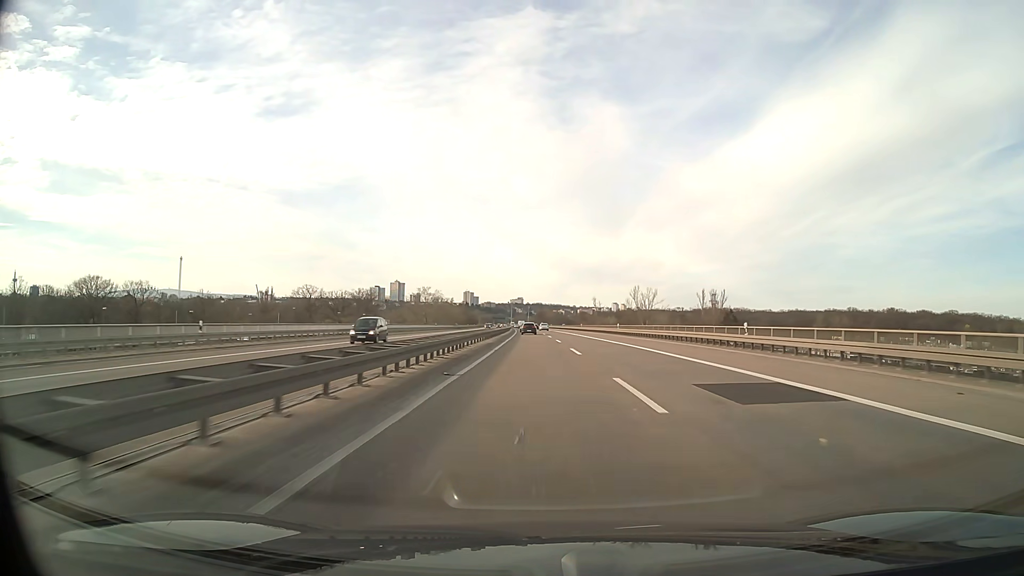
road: motorway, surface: asphalt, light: Day
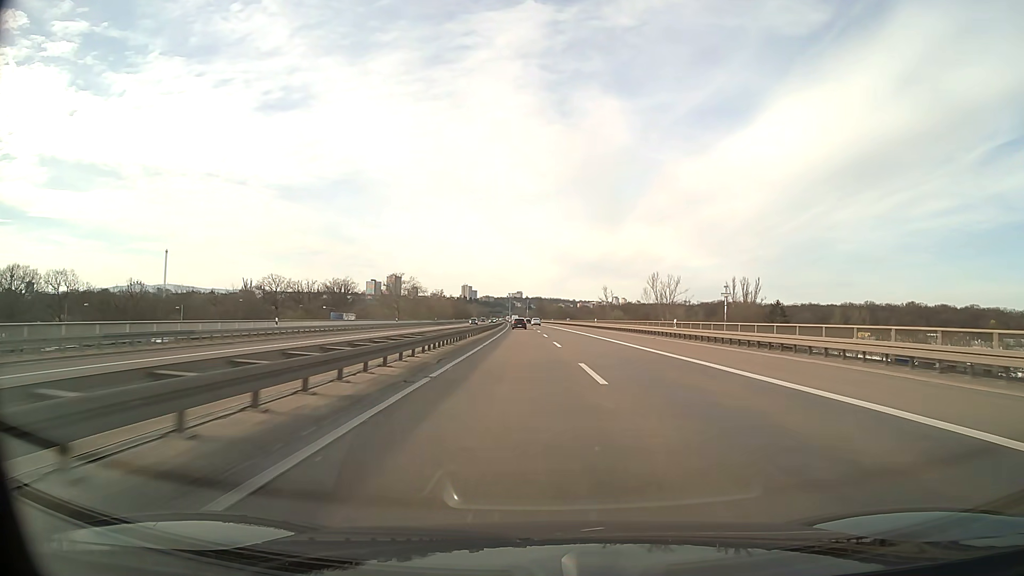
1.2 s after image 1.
(0.0, +32.0) m; 0°
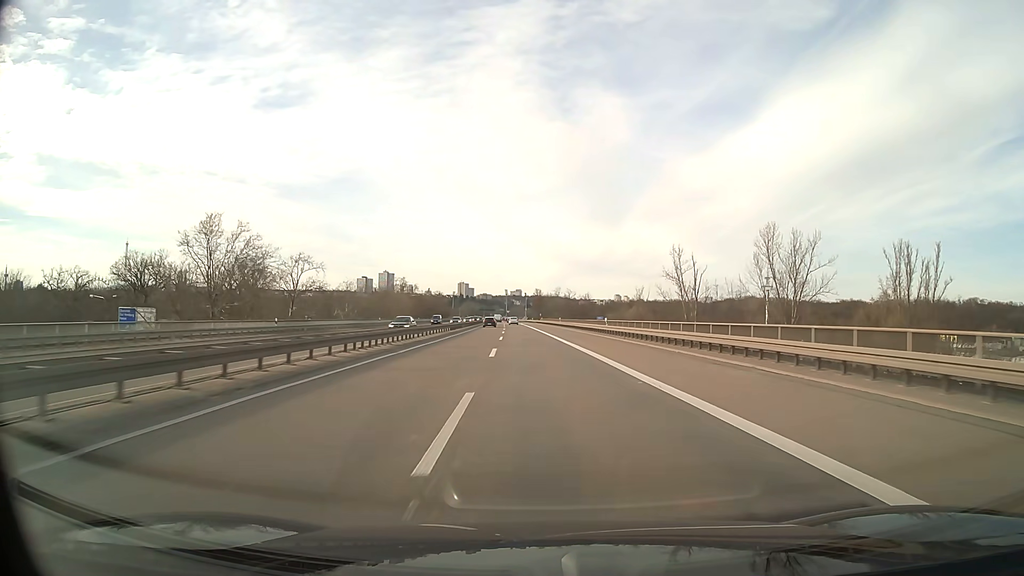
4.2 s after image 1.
(+0.1, +80.2) m; 0°
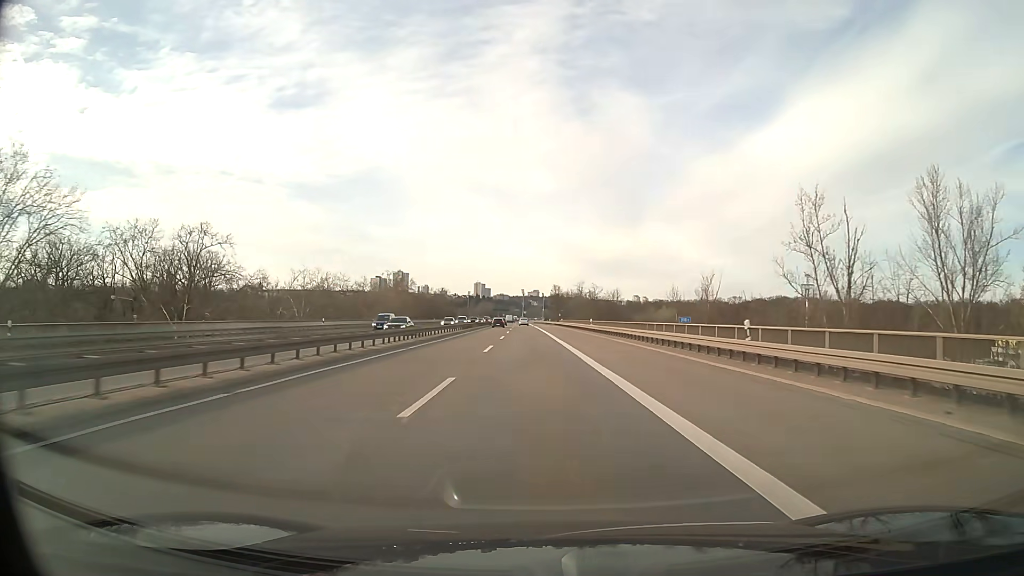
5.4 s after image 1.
(-0.4, +32.0) m; -2°
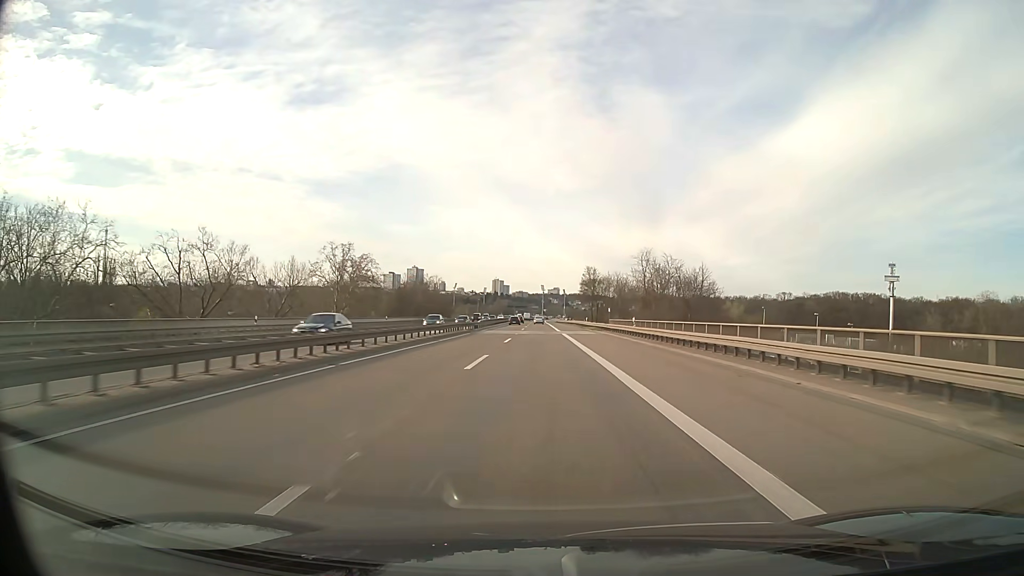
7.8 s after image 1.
(-1.4, +64.0) m; -2°
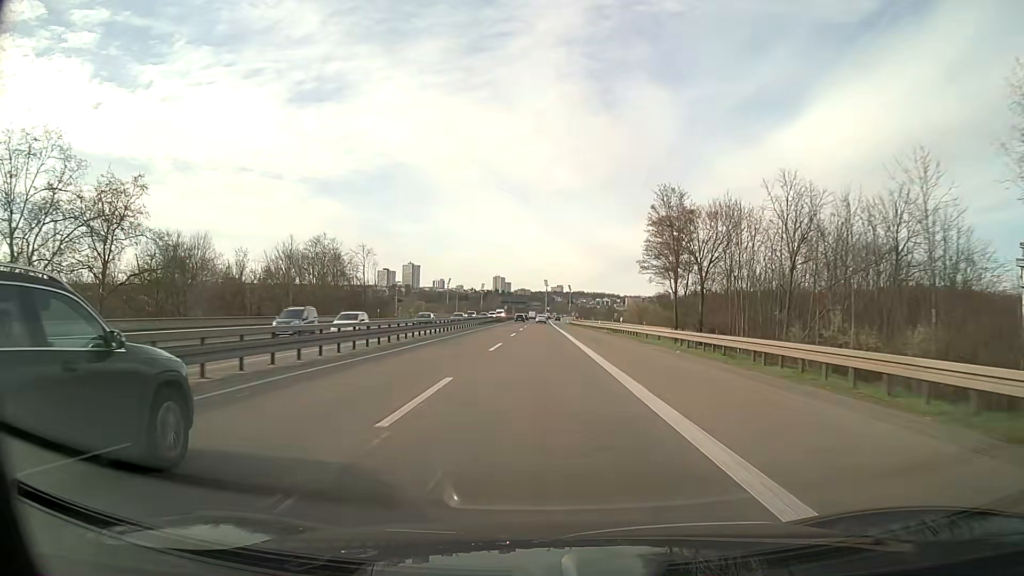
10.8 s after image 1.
(-0.1, +80.1) m; 0°
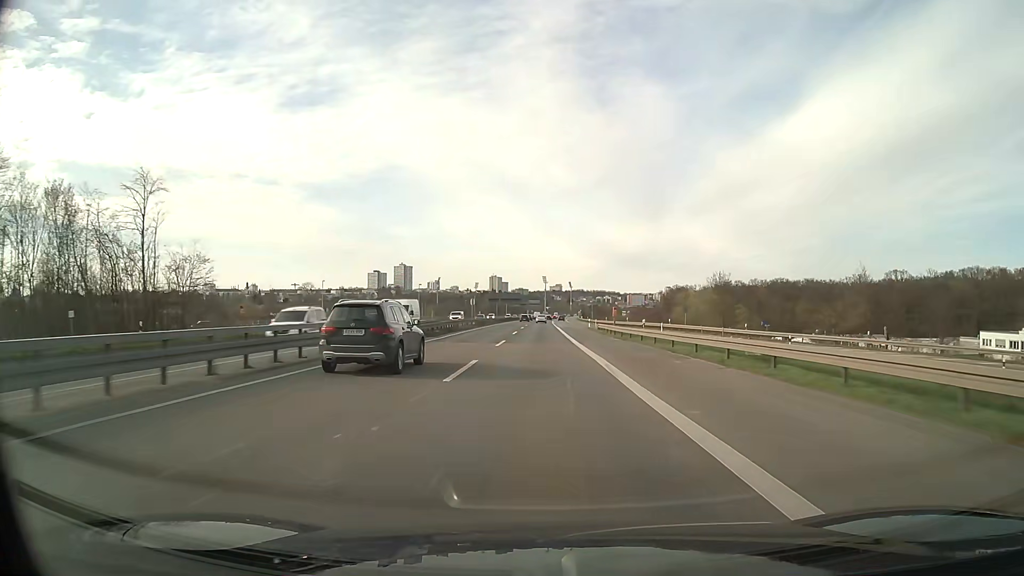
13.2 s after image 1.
(+0.1, +63.4) m; 0°
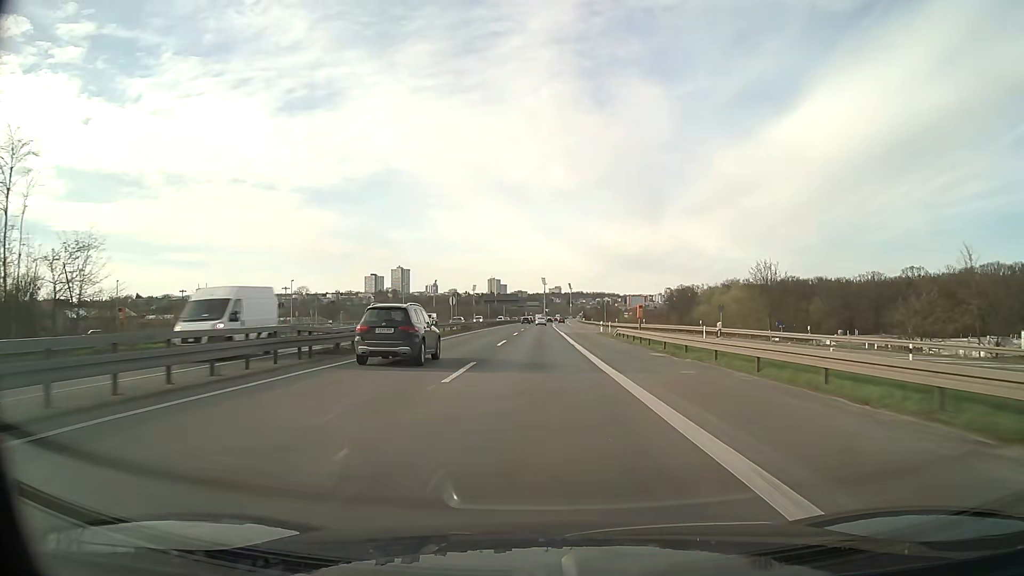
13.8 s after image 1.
(0.0, +15.7) m; 0°
(0, +10) (0, +20) (0, +30) (0, +40) (0, +50) (0, +60) (0, +70) (0, +80) (0, +90) (0, +100) m
